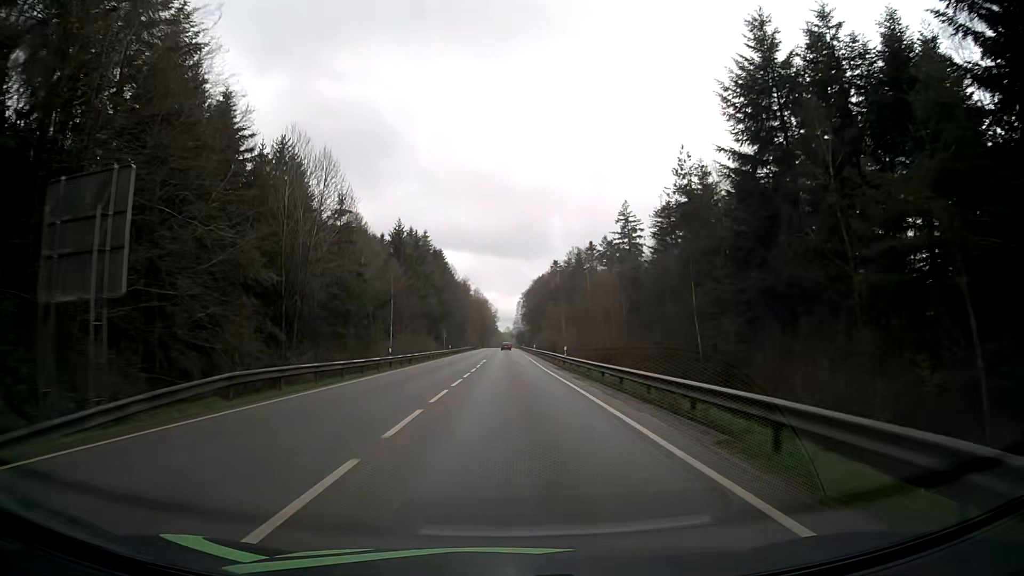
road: secondary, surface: asphalt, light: Day
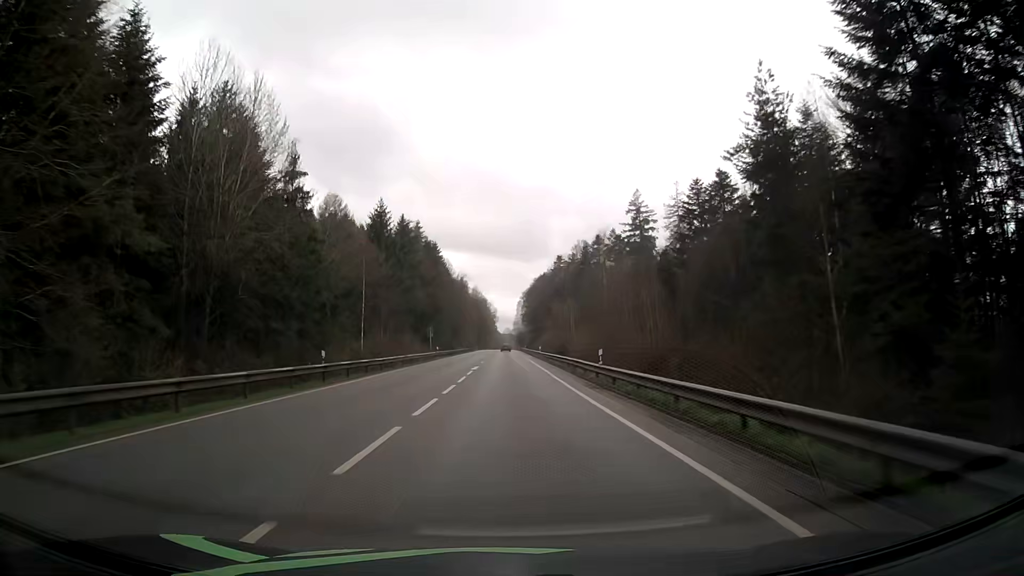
(0.0, +14.9) m; 0°
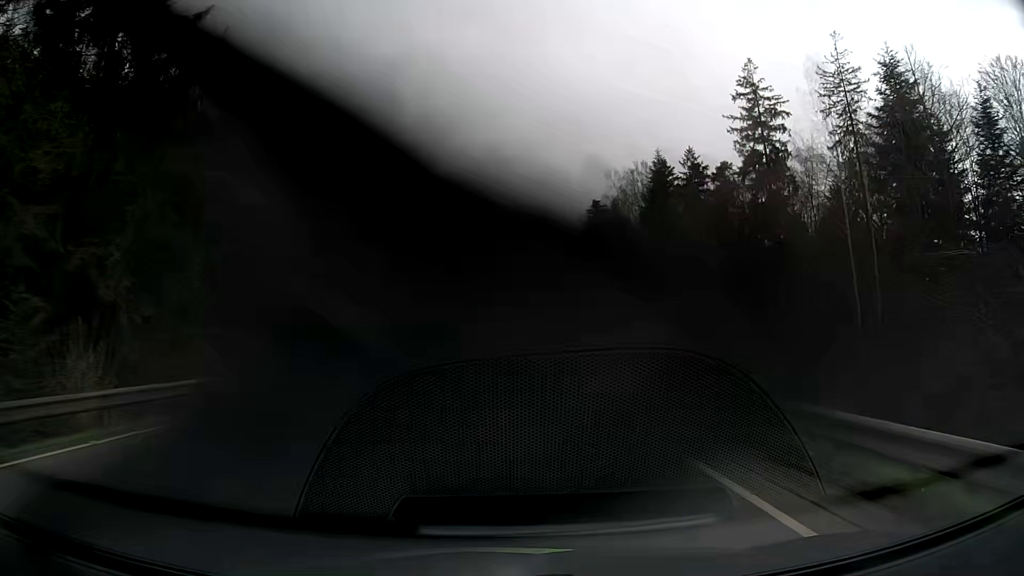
(0.0, +75.5) m; 0°
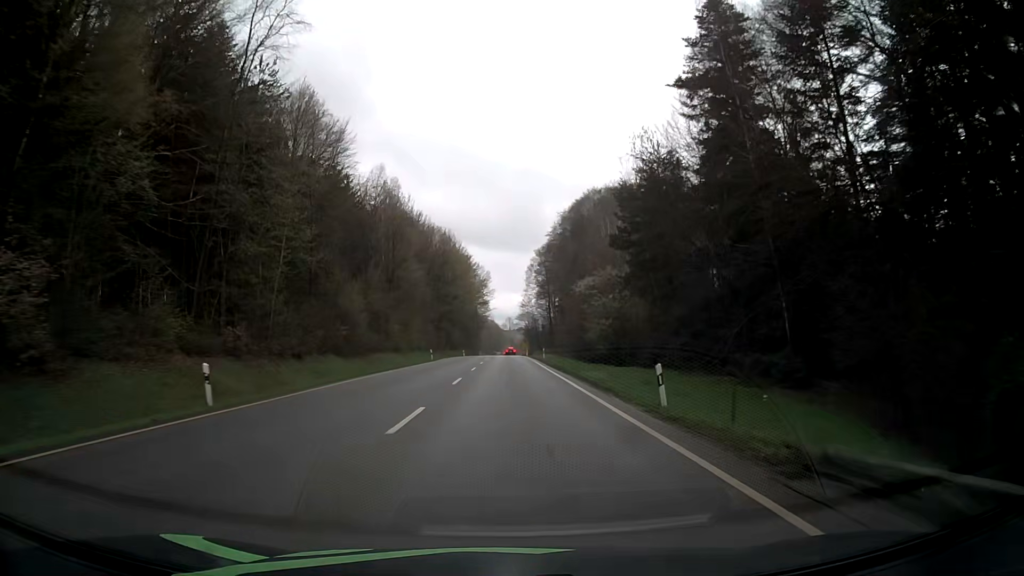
(+0.3, +73.0) m; 0°
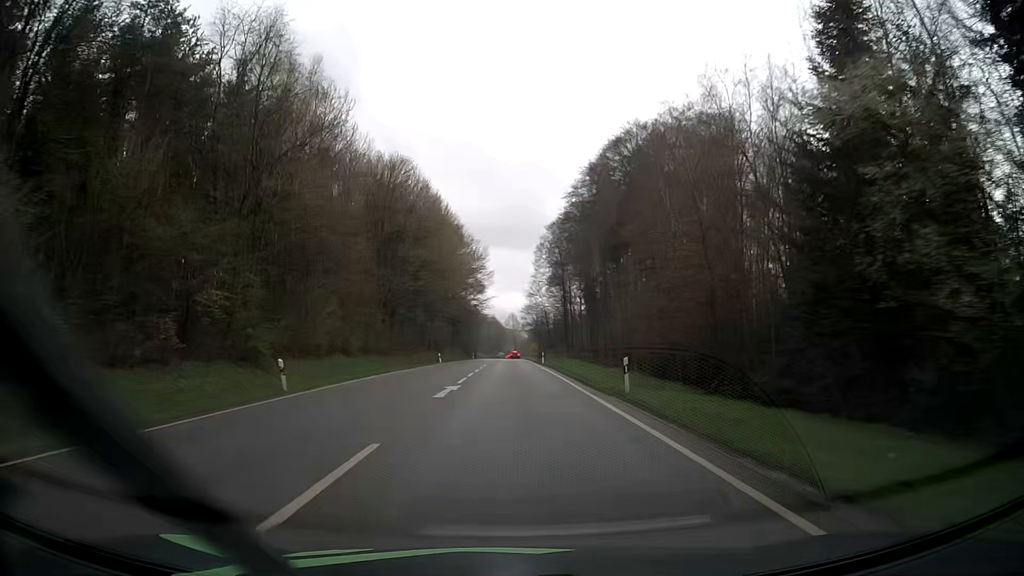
(+0.2, +41.2) m; 0°
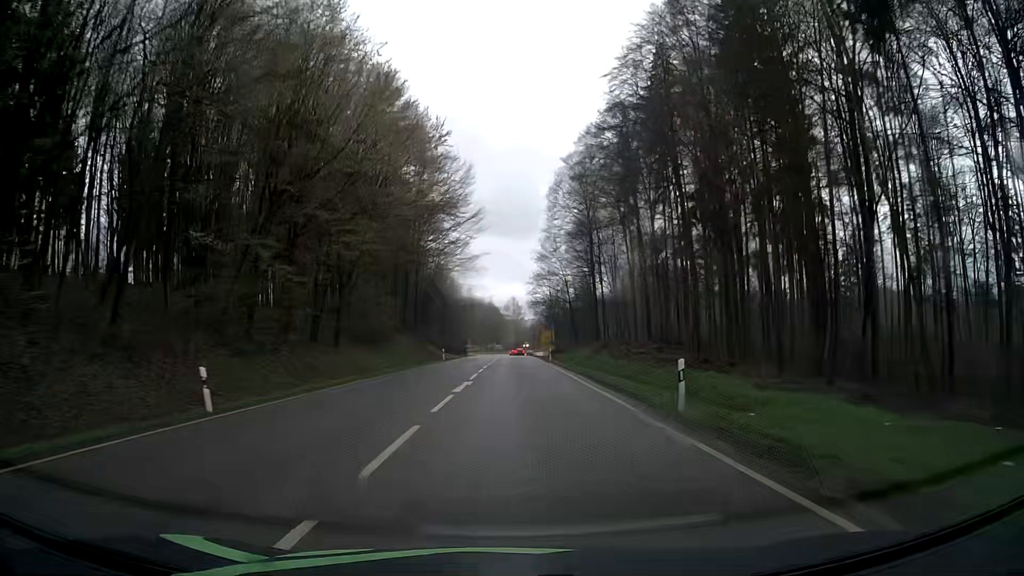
(0.0, +52.2) m; 0°
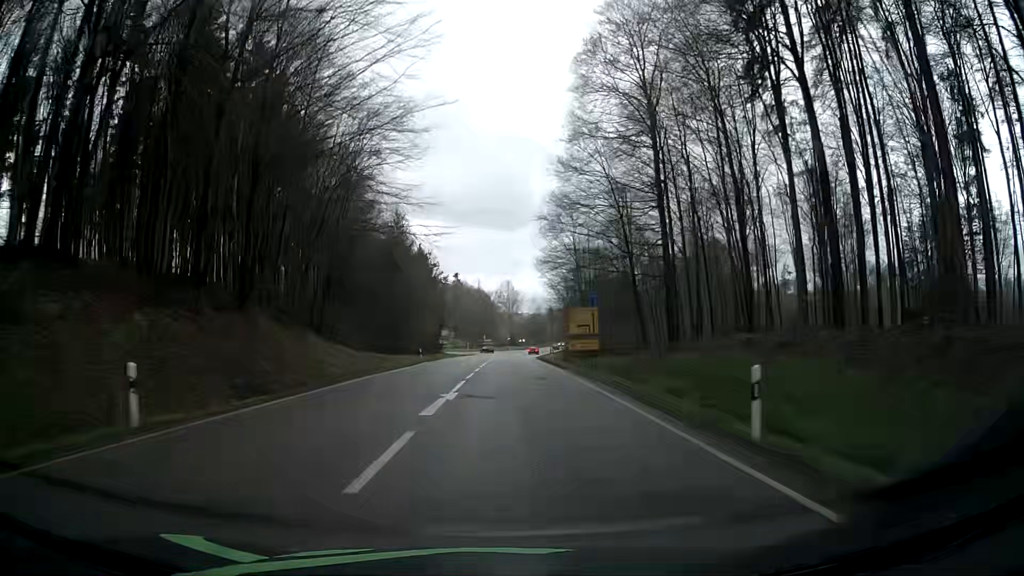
(0.0, +49.2) m; 0°
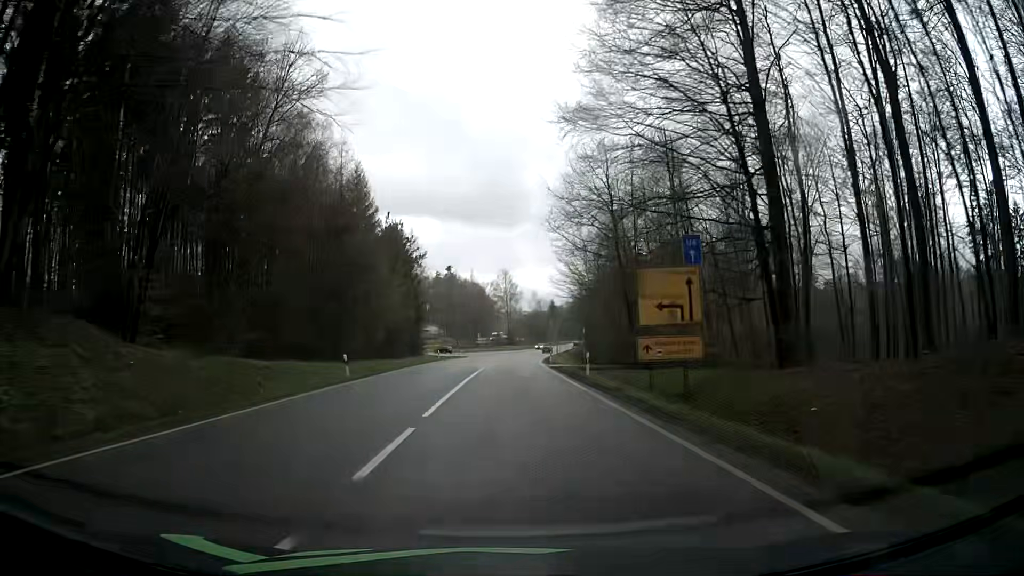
(+0.1, +23.4) m; 0°
(0, +10) (0, +20) (0, +30) (0, +40) (0, +50) (0, +60) (0, +70) (0, +80) (0, +90) (0, +100) m
